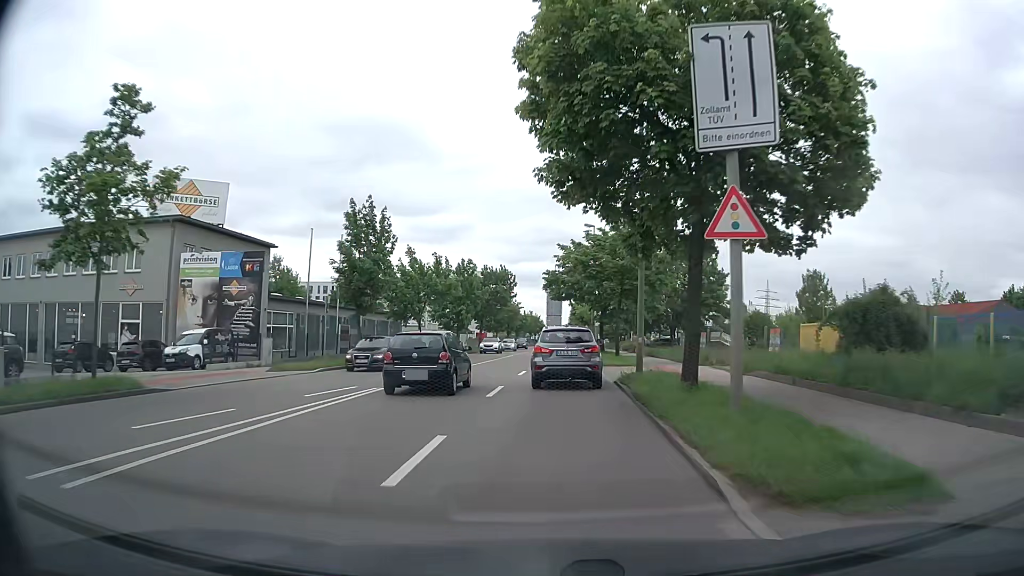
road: secondary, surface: asphalt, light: Day
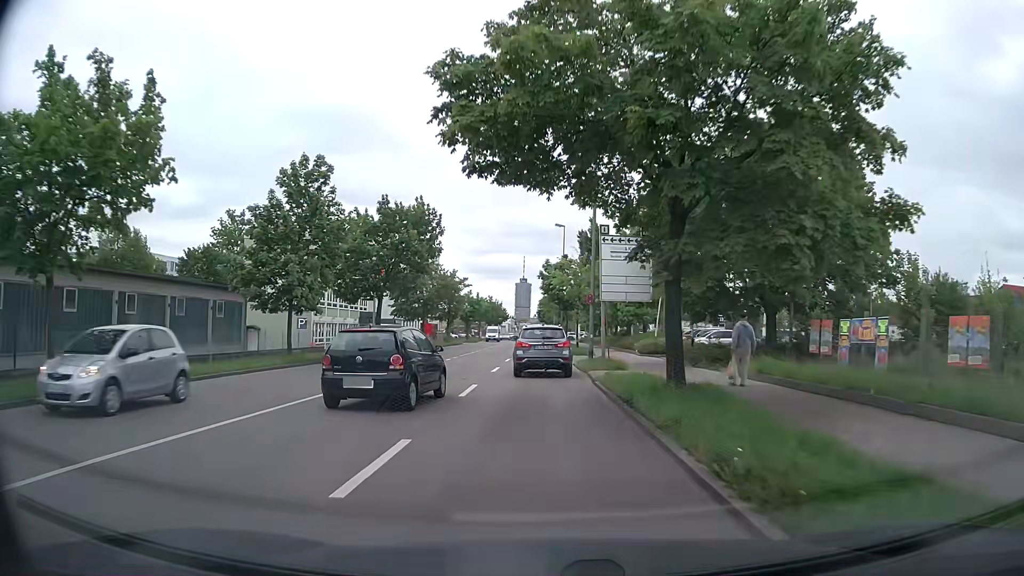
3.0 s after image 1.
(+1.4, +36.5) m; +3°
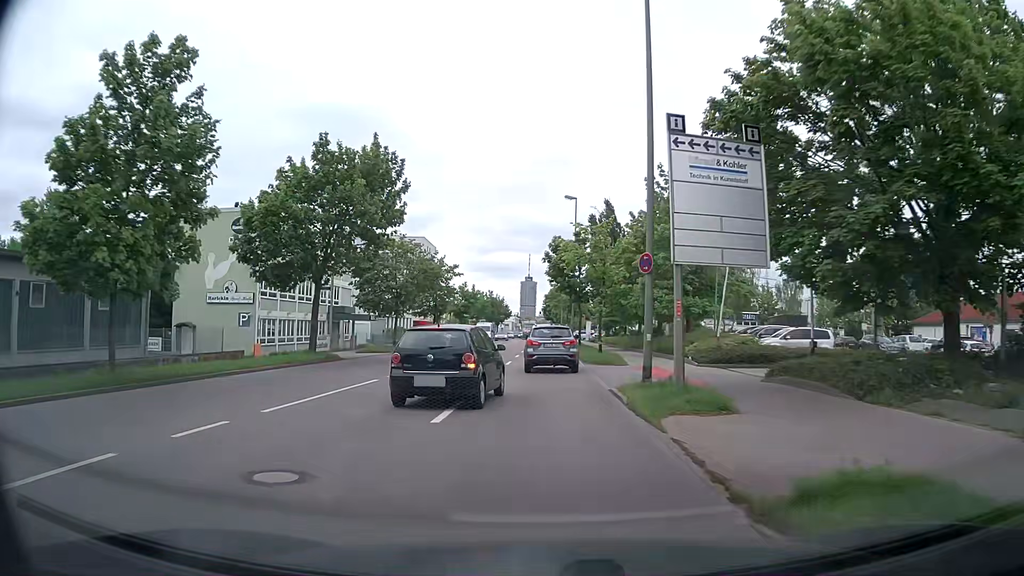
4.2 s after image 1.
(-0.1, +13.6) m; -1°
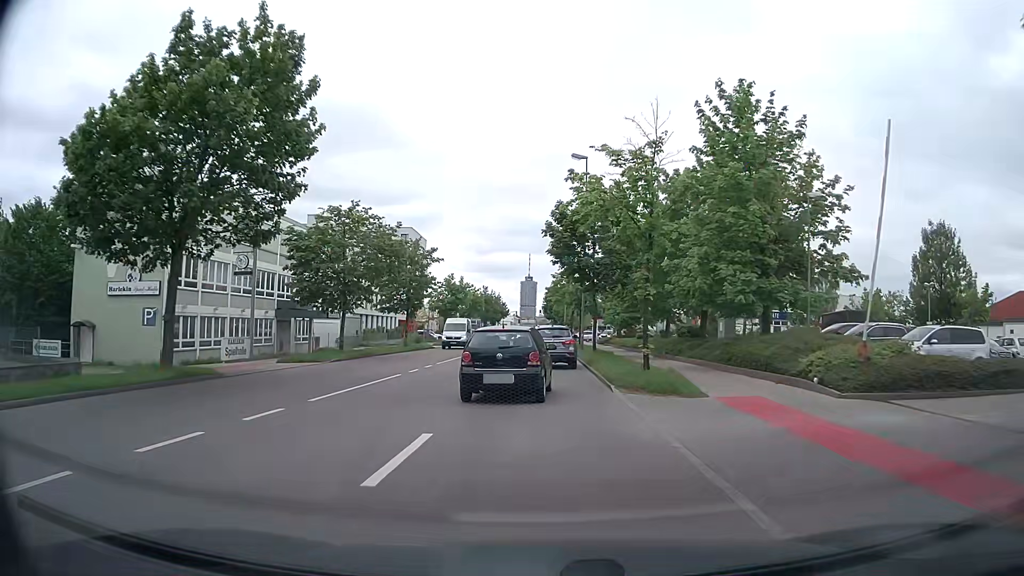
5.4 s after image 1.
(0.0, +13.1) m; 0°
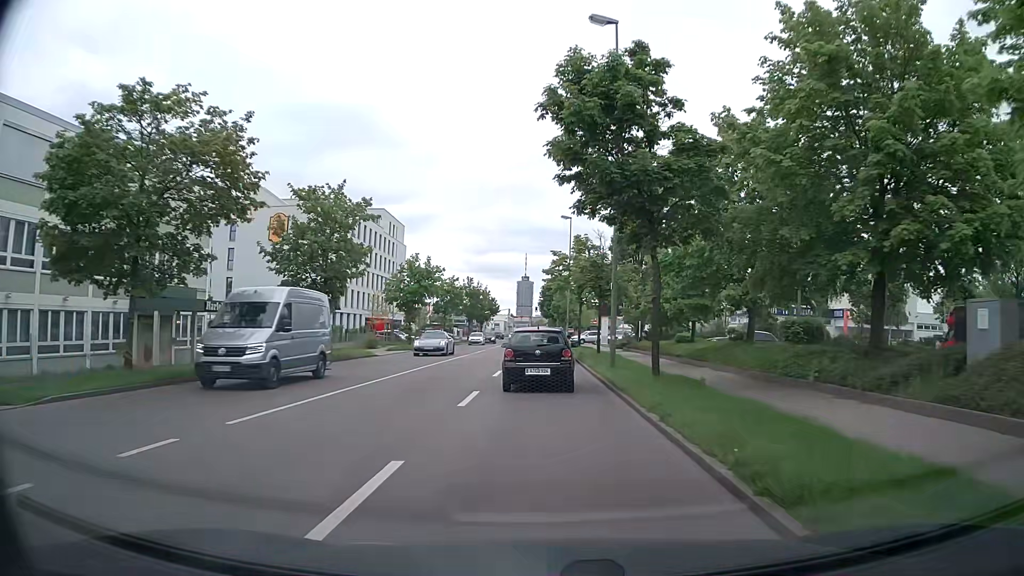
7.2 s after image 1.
(+0.2, +19.5) m; +1°
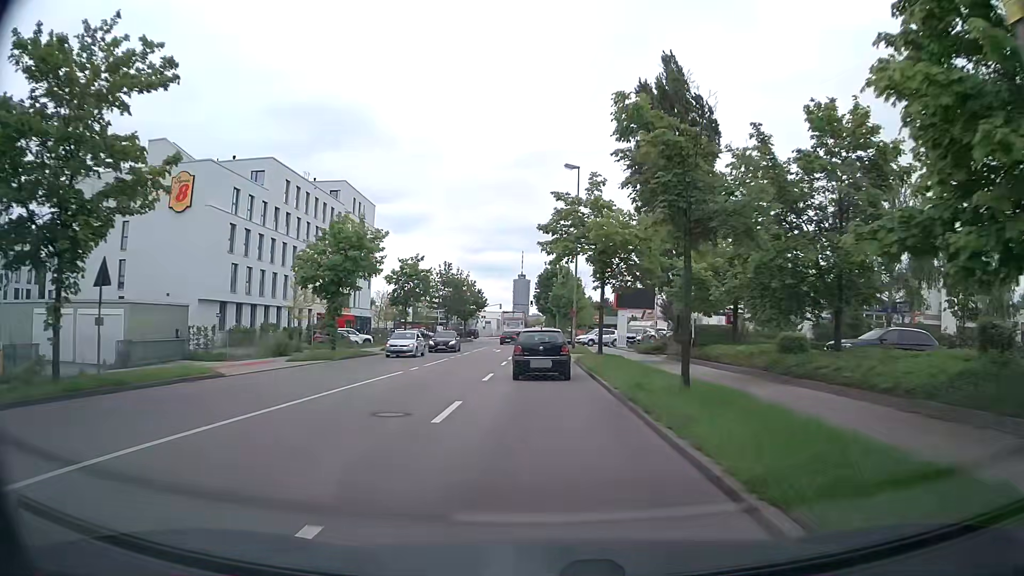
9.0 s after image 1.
(0.0, +19.4) m; 0°
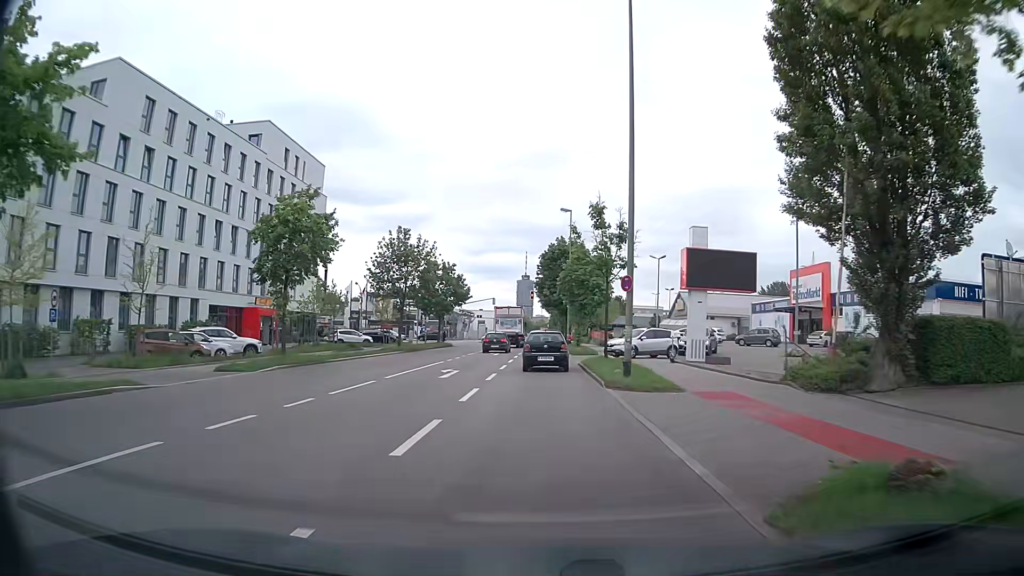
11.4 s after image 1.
(+0.1, +26.5) m; 0°
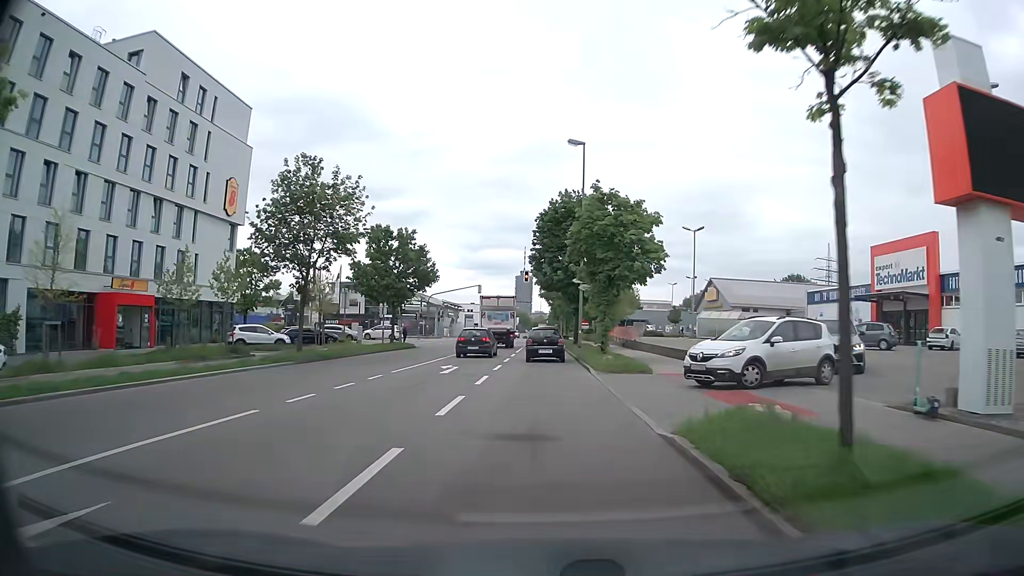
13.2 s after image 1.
(+0.1, +20.9) m; 0°
(0, +10) (0, +20) (0, +30) (0, +40) (0, +50) (0, +60) (0, +70) (0, +80) (0, +90) (0, +100) m
